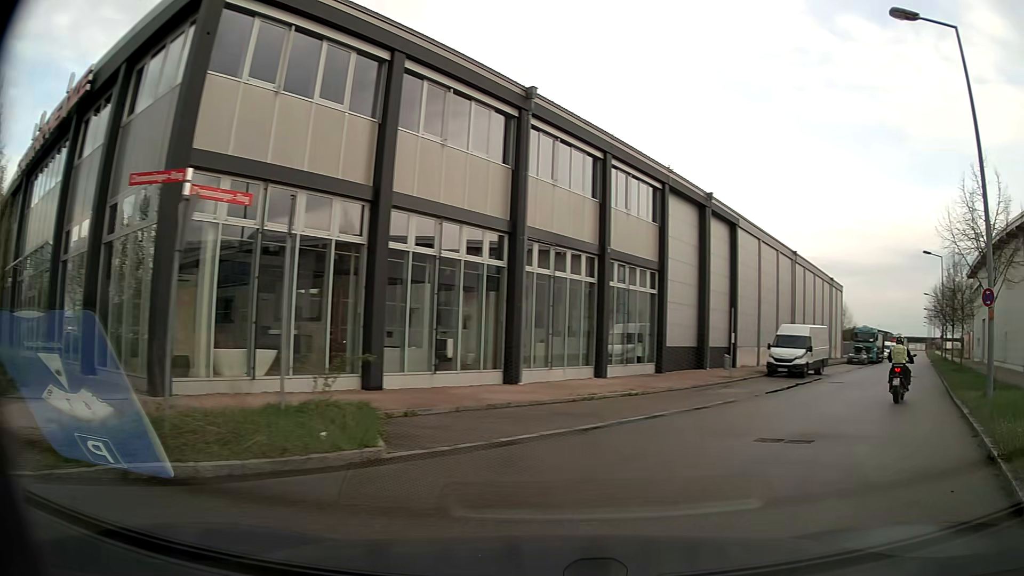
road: residential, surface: asphalt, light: Day
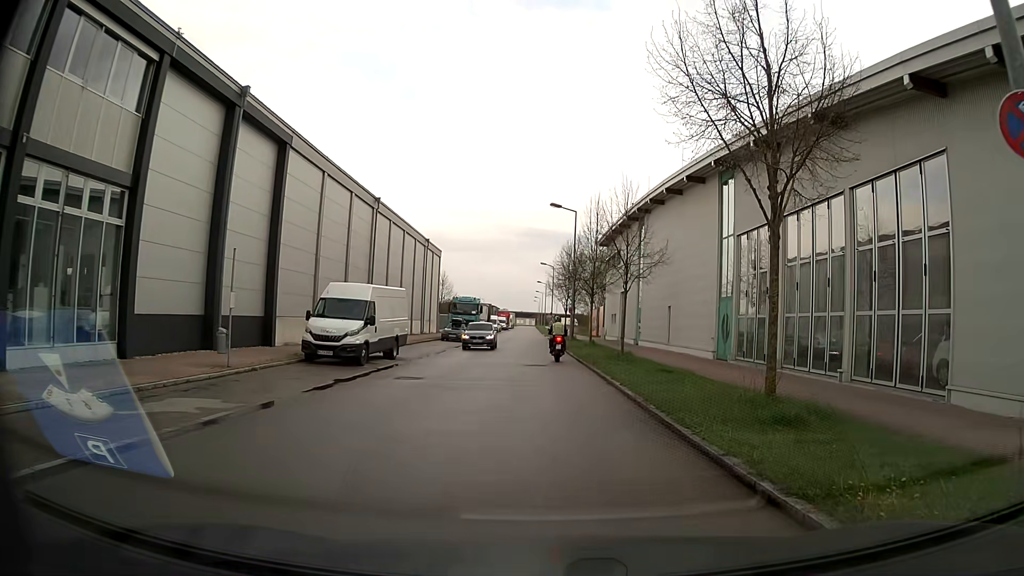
(+4.8, +11.2) m; +37°
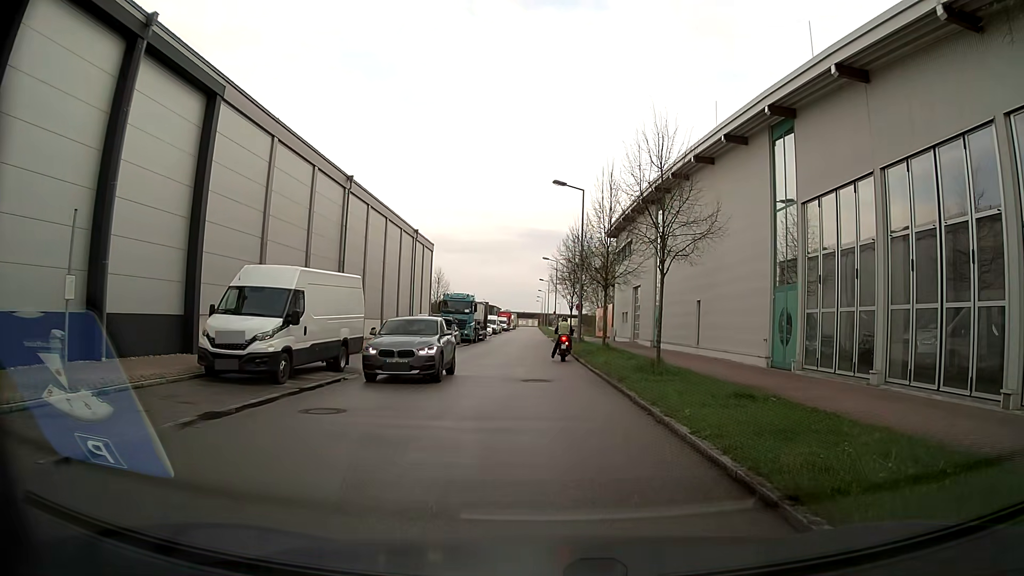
(-0.2, +6.9) m; -2°
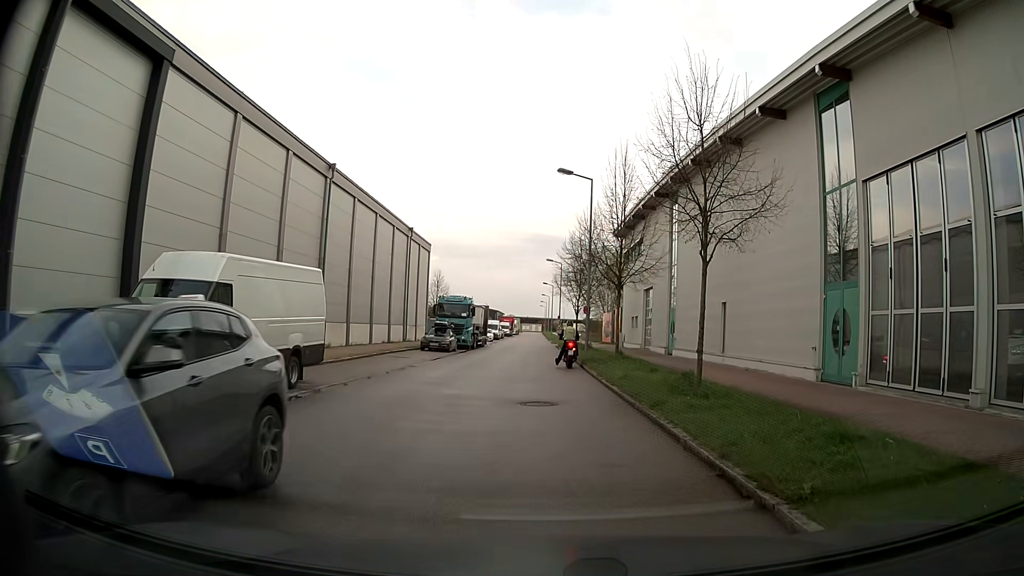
(0.0, +4.0) m; 0°
